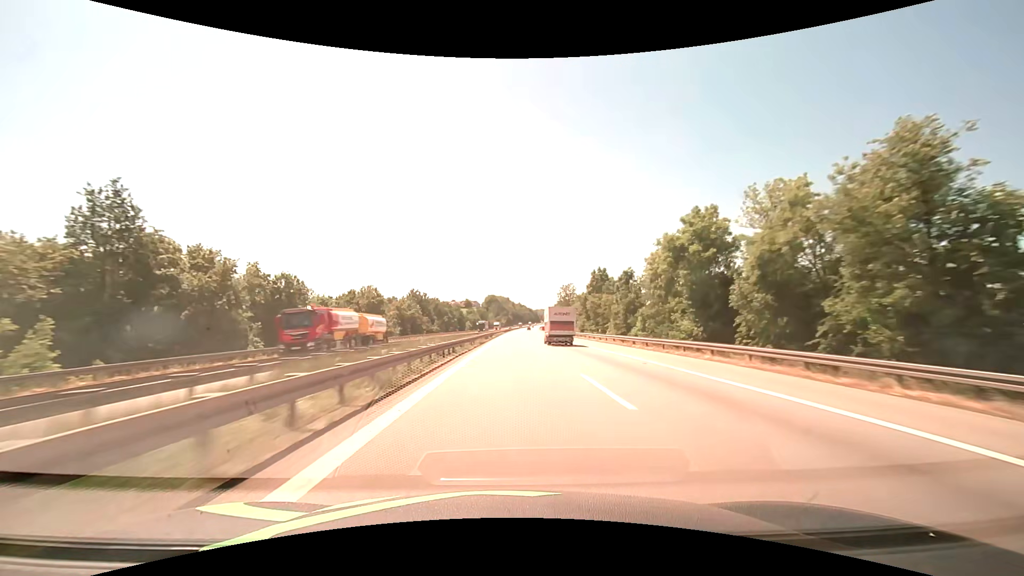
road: motorway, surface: asphalt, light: Day
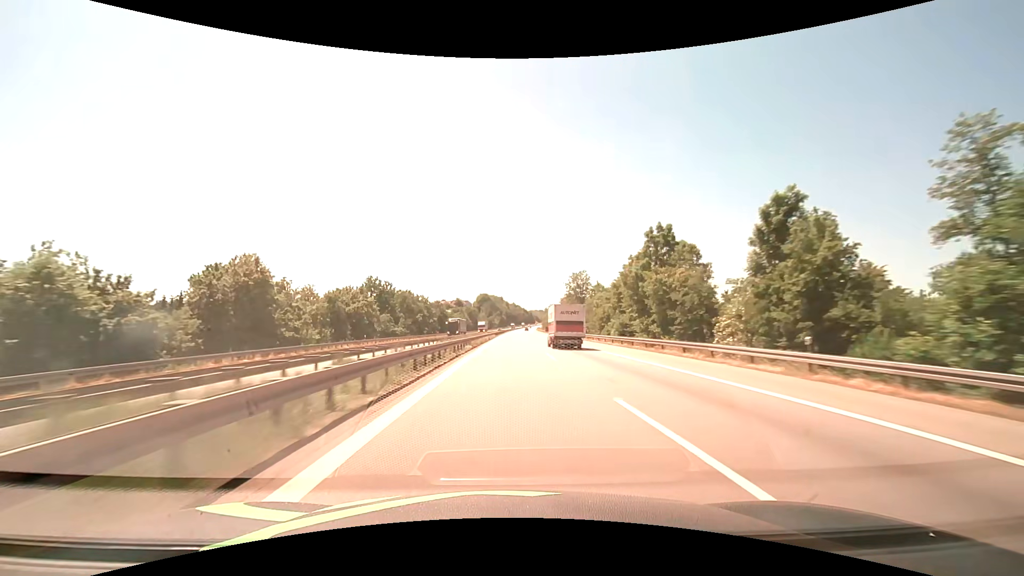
(+0.2, +40.5) m; +1°
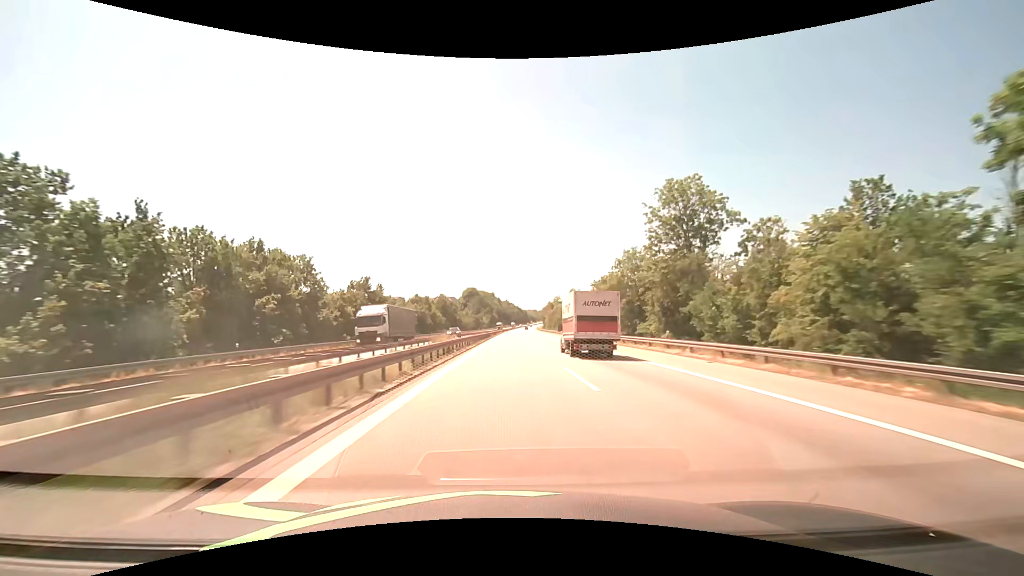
(+0.6, +81.6) m; +1°
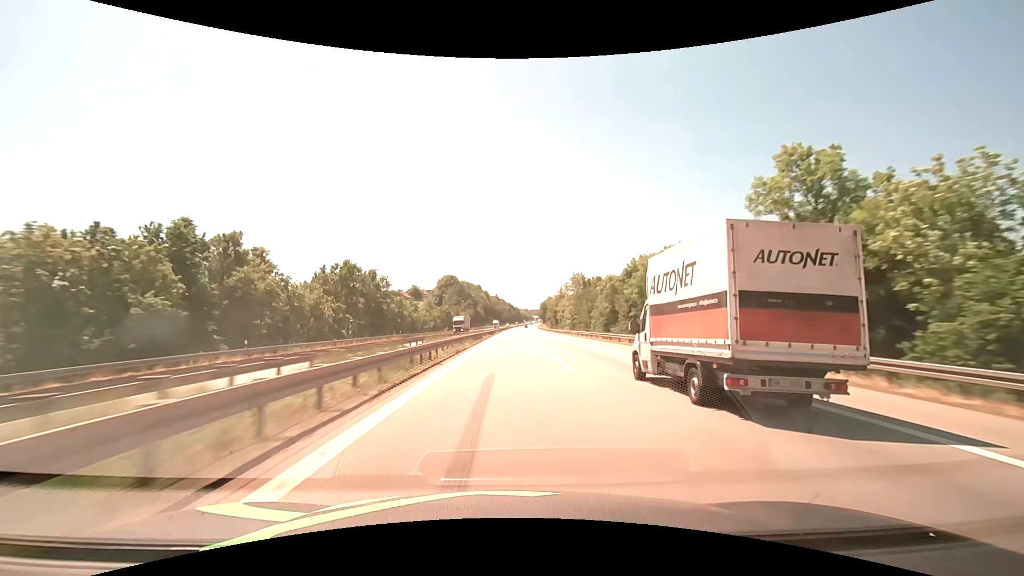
(+0.8, +102.6) m; +1°
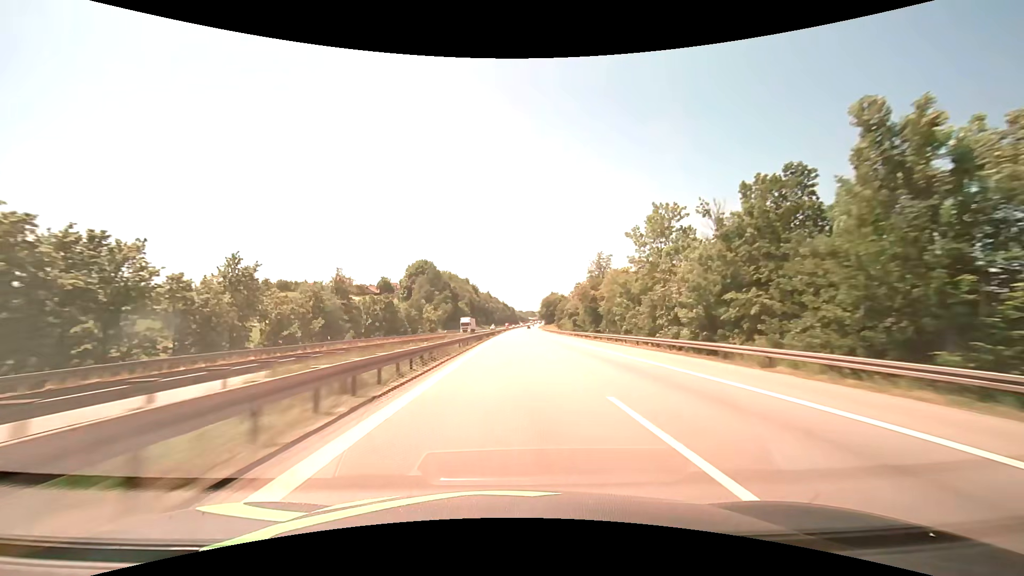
(+0.6, +82.3) m; +1°
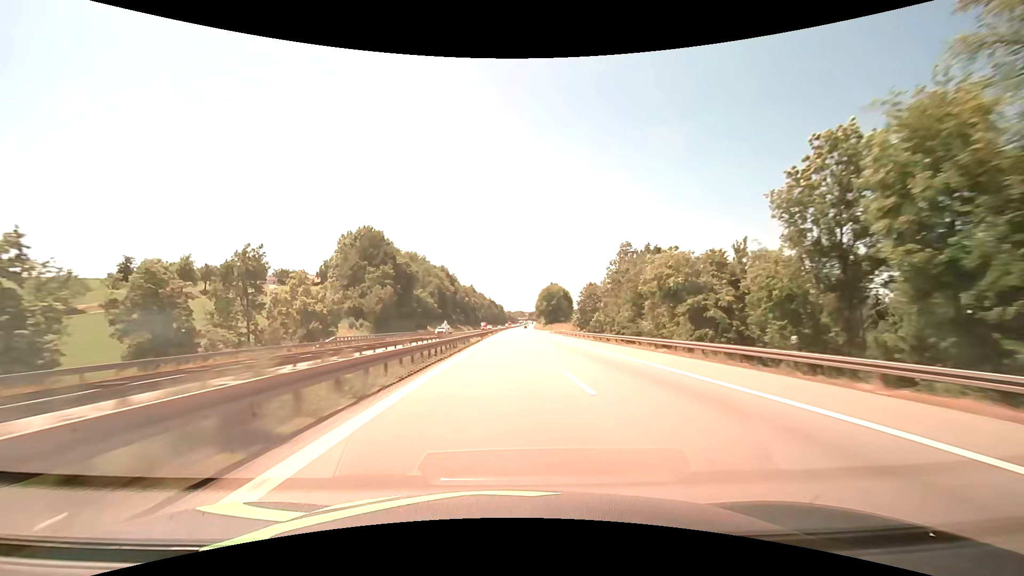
(+0.8, +82.4) m; +1°
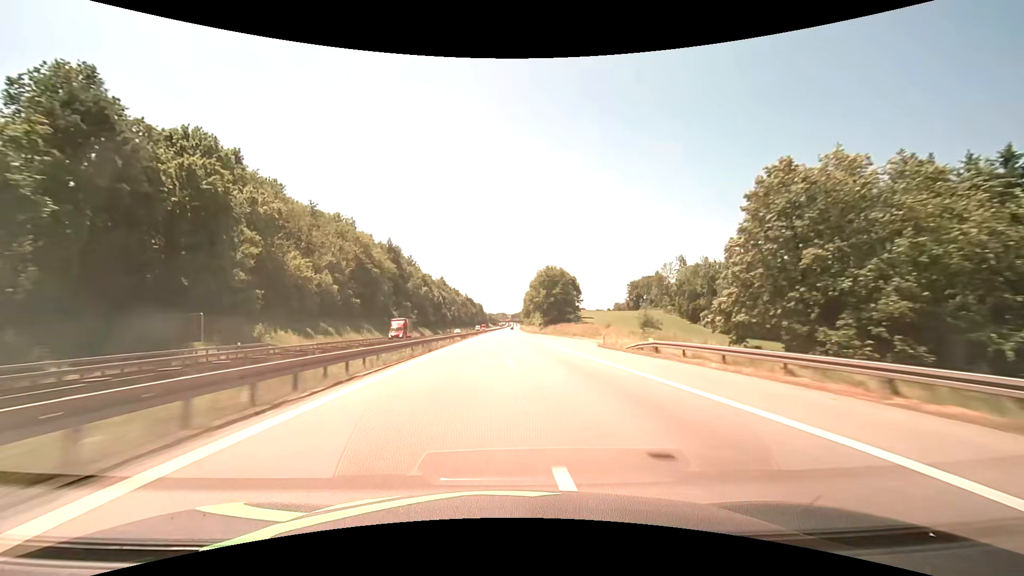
(+1.4, +82.4) m; +2°
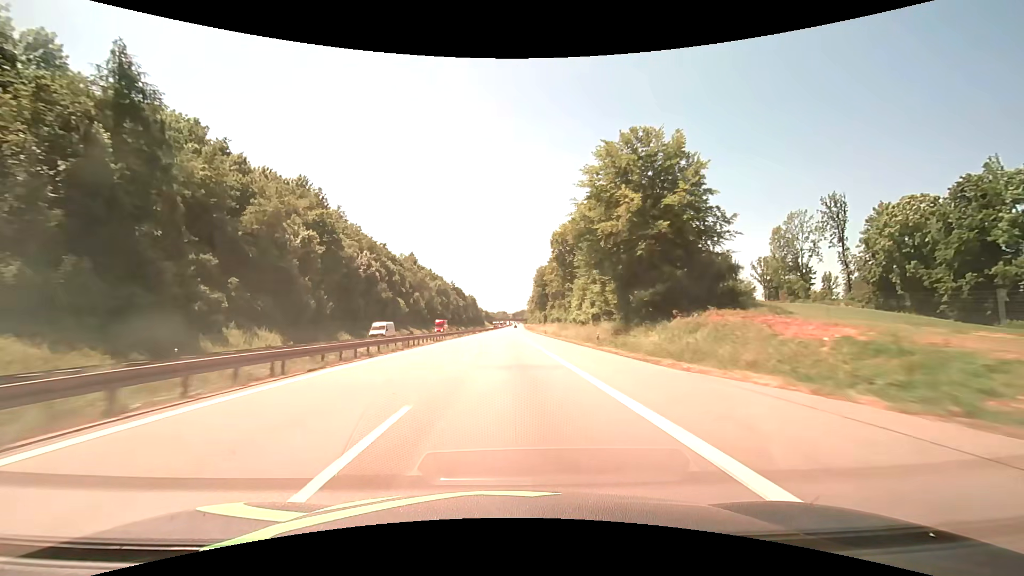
(+0.5, +103.1) m; 0°
(0, +10) (0, +20) (0, +30) (0, +40) (0, +50) (0, +60) (0, +70) (0, +80) (0, +90) (0, +100) m
